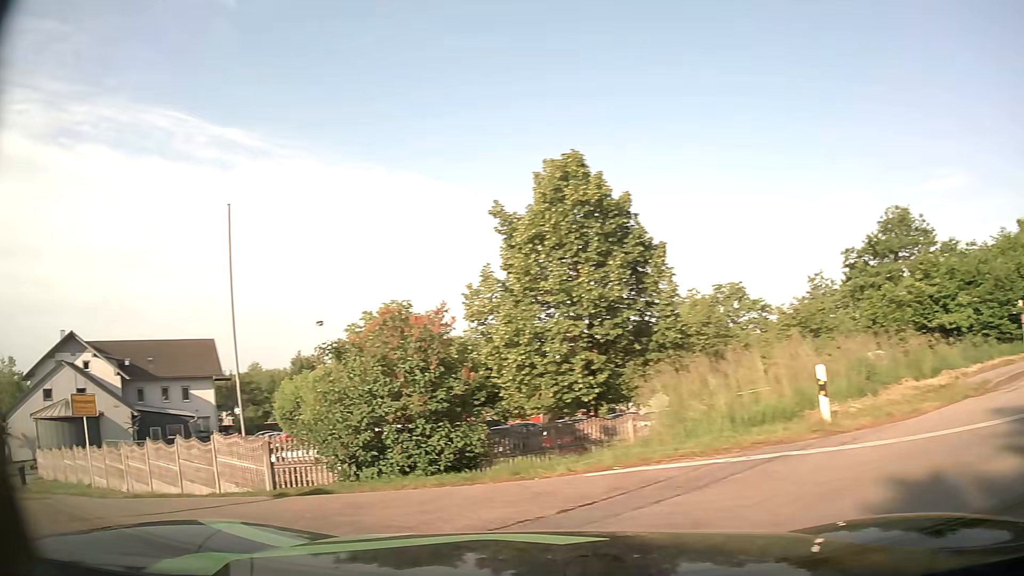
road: residential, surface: asphalt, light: Day
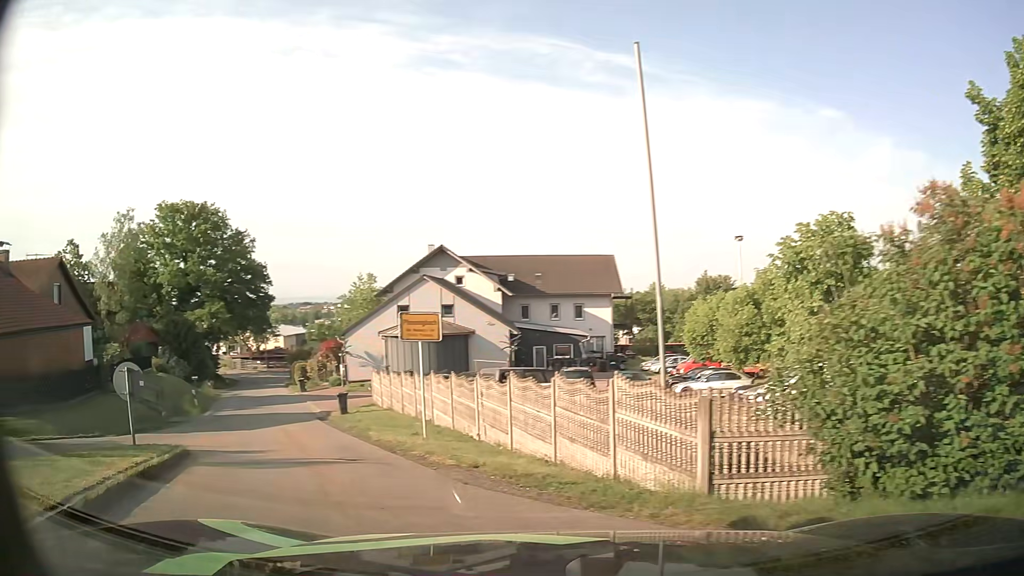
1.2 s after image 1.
(-1.7, +5.0) m; -36°
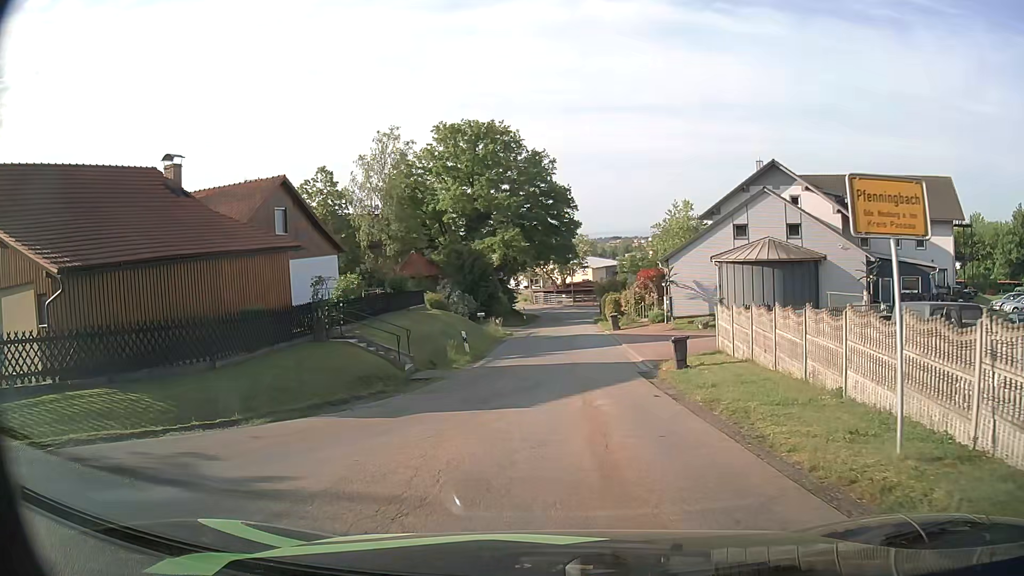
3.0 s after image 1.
(-2.4, +8.4) m; -25°
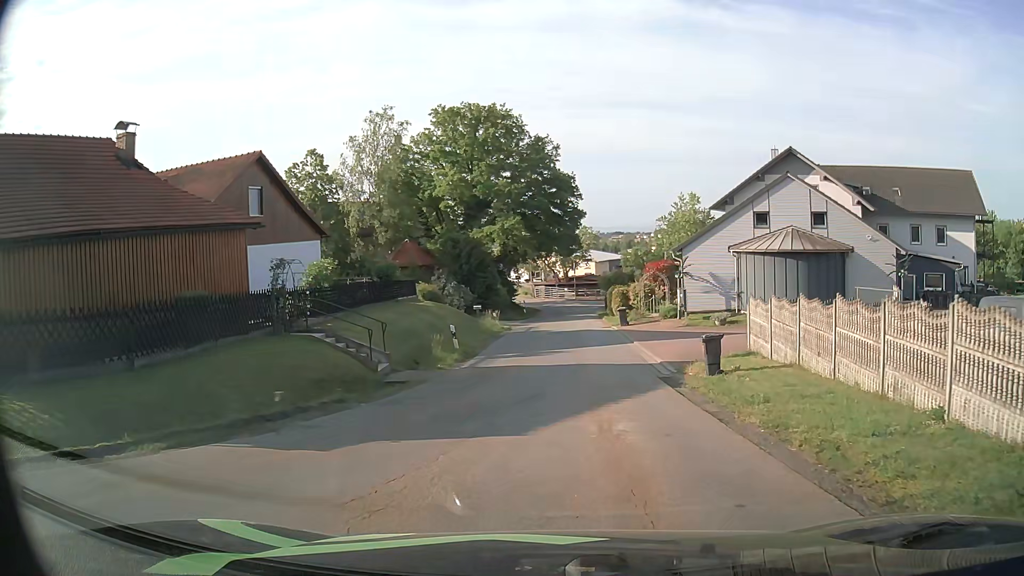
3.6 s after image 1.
(0.0, +3.5) m; 0°
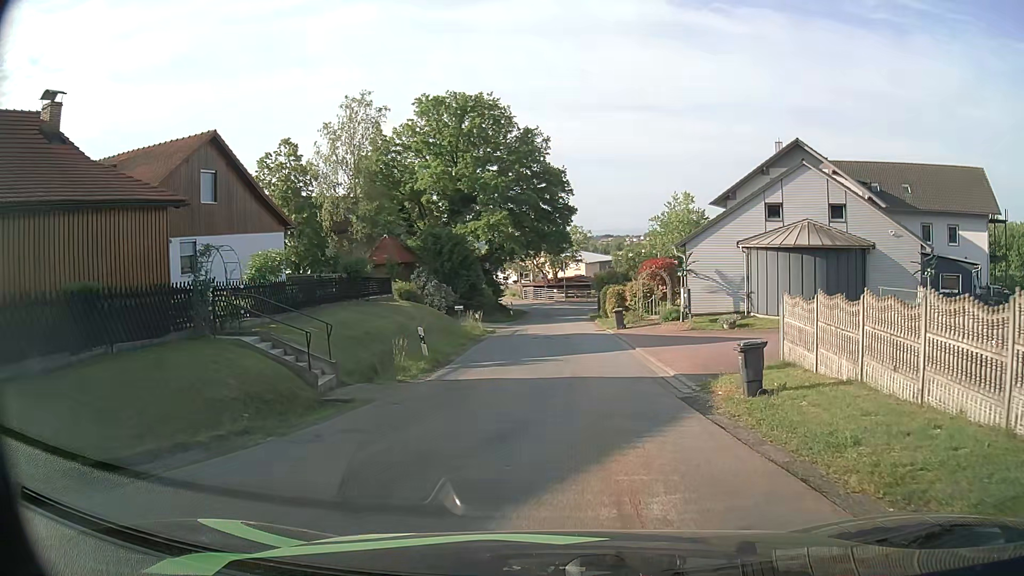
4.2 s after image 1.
(0.0, +3.8) m; 0°
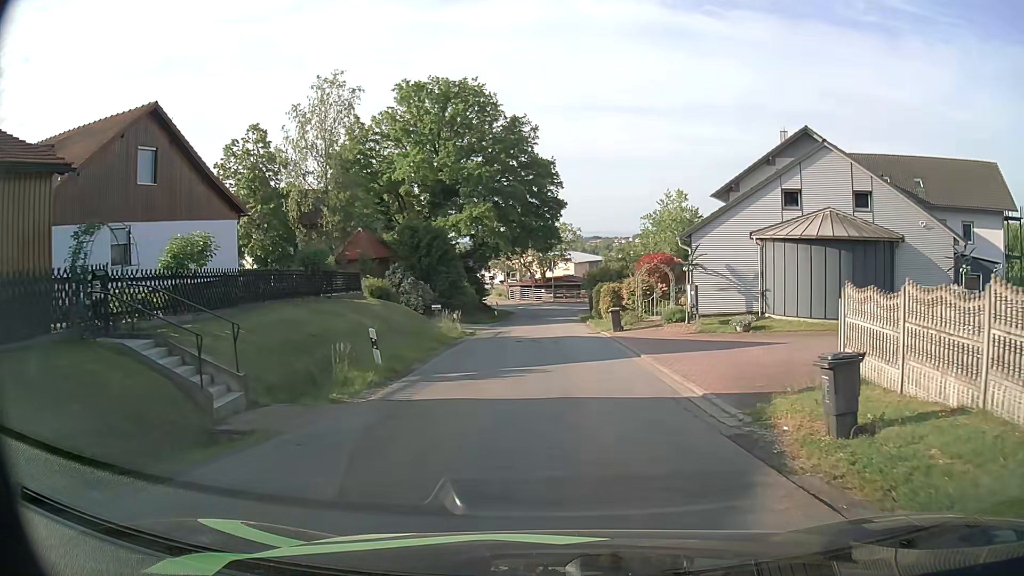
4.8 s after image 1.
(+0.1, +4.0) m; +1°
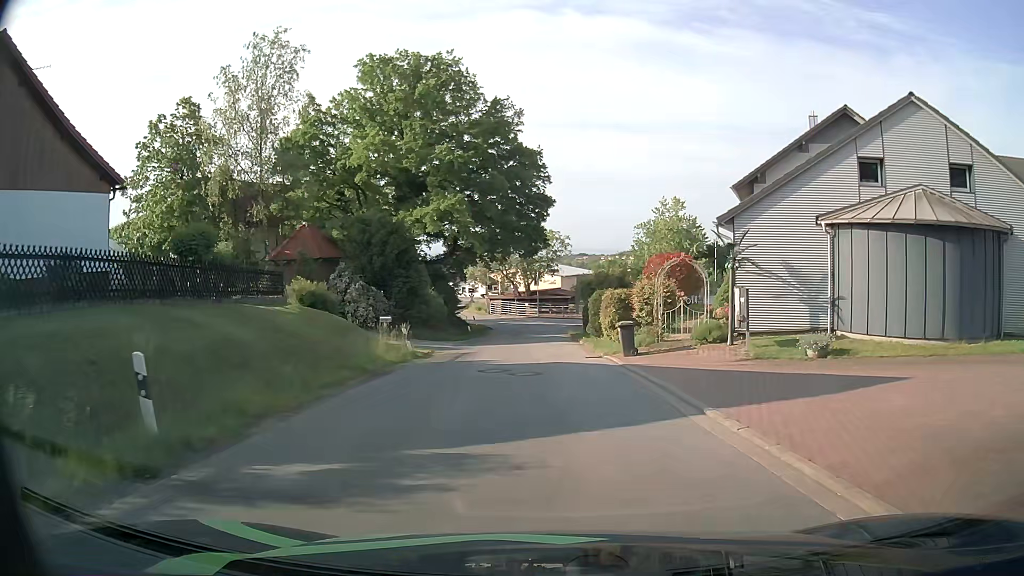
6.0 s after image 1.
(+0.2, +8.8) m; +1°
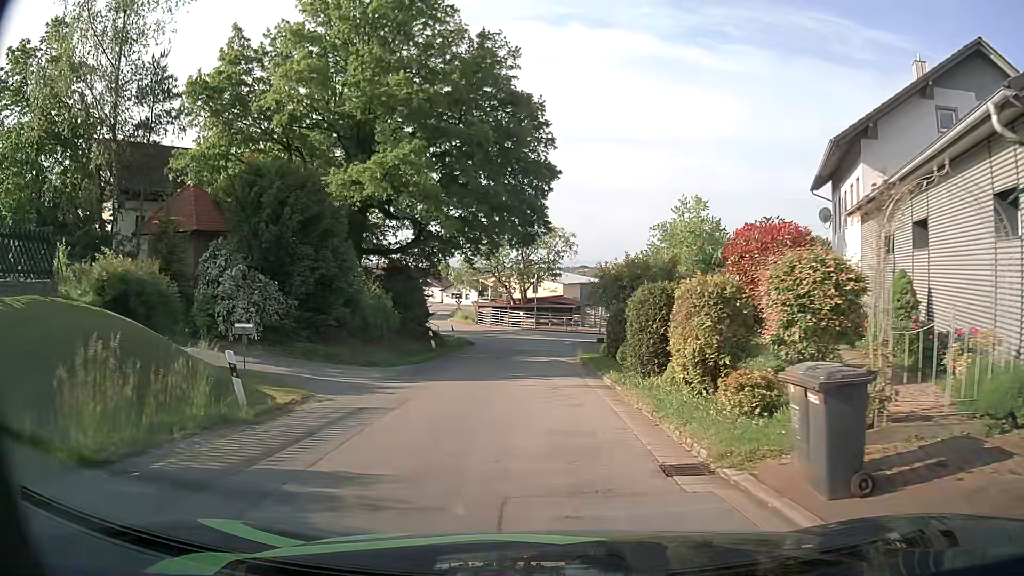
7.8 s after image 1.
(+0.1, +13.9) m; -1°
(0, +10) (0, +20) (0, +30) (0, +40) (-1, +50) (-4, +59) (-8, +68) (-12, +78) (-12, +88) (-12, +98) m
